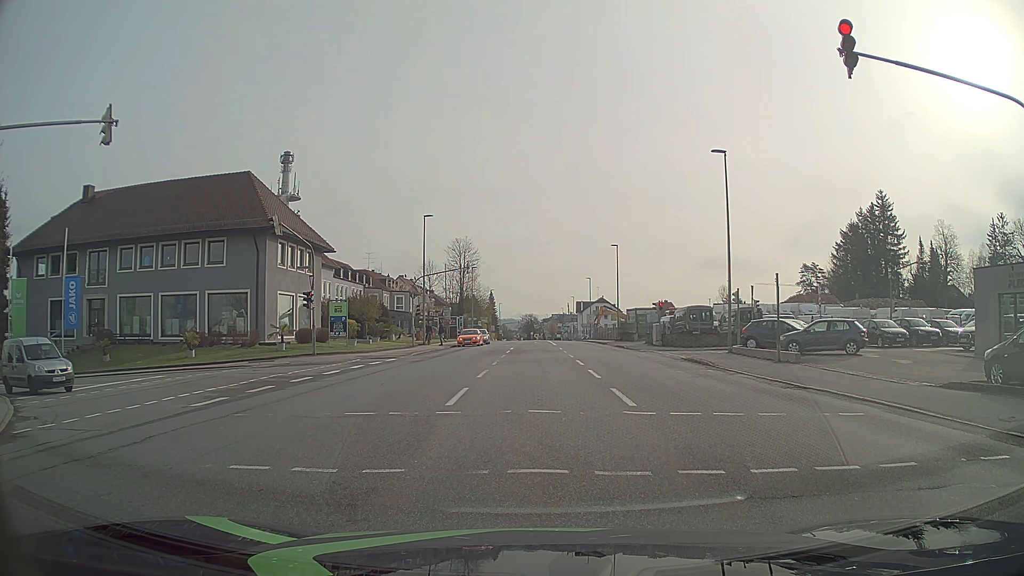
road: tertiary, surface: asphalt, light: Day
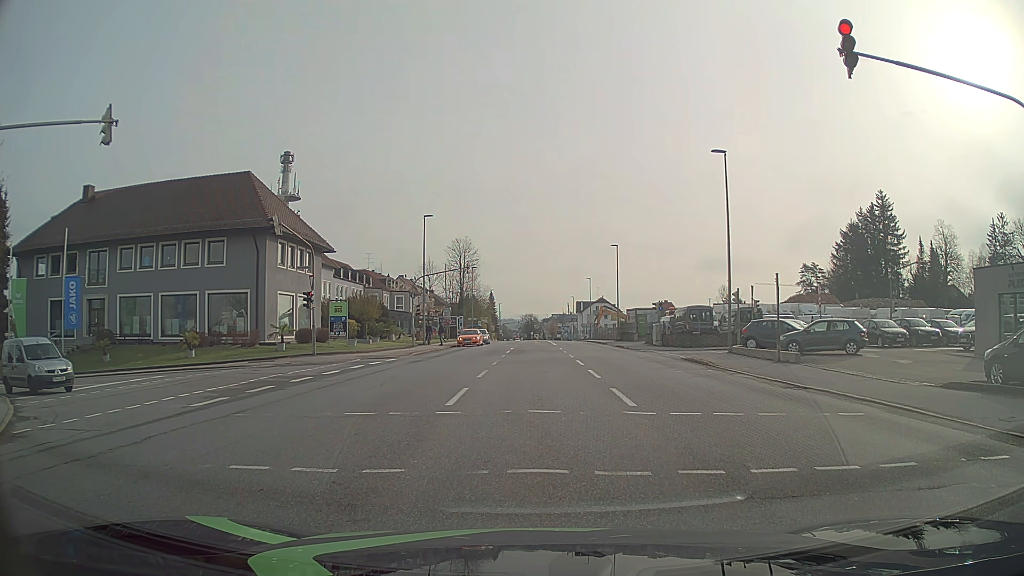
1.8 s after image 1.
(0.0, 0.0) m; 0°
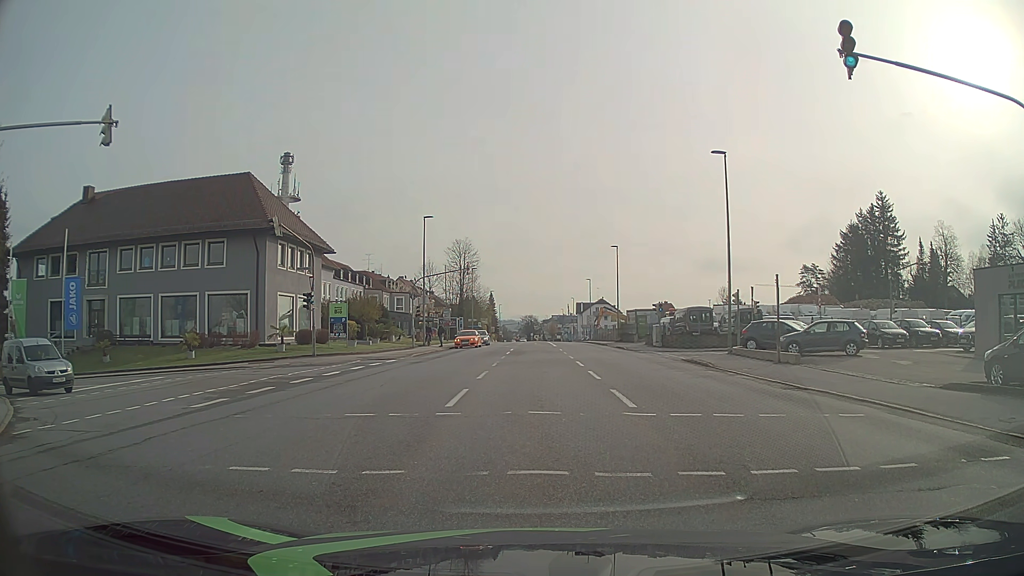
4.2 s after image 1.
(0.0, 0.0) m; 0°
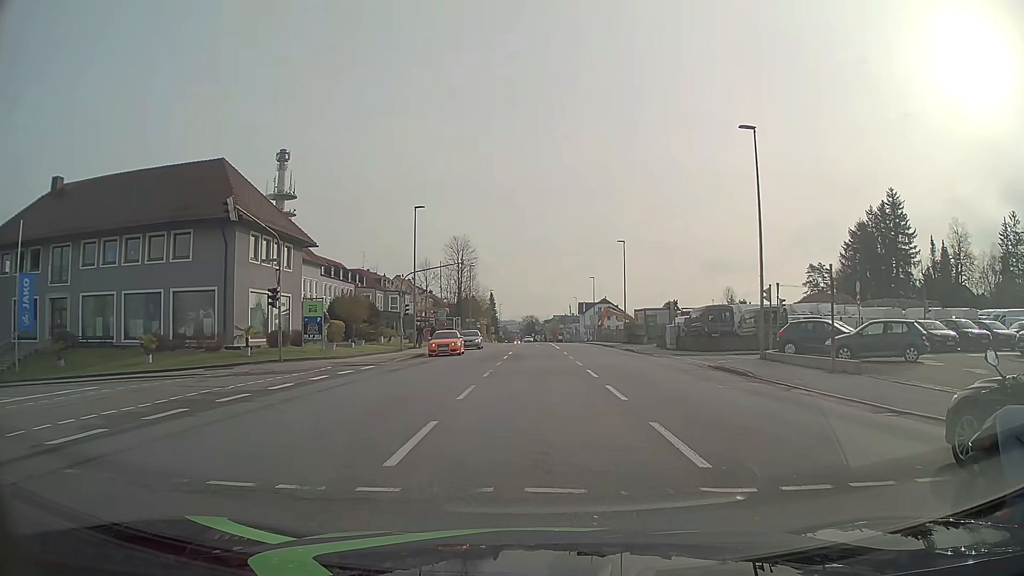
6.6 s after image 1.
(+0.1, +5.1) m; +1°
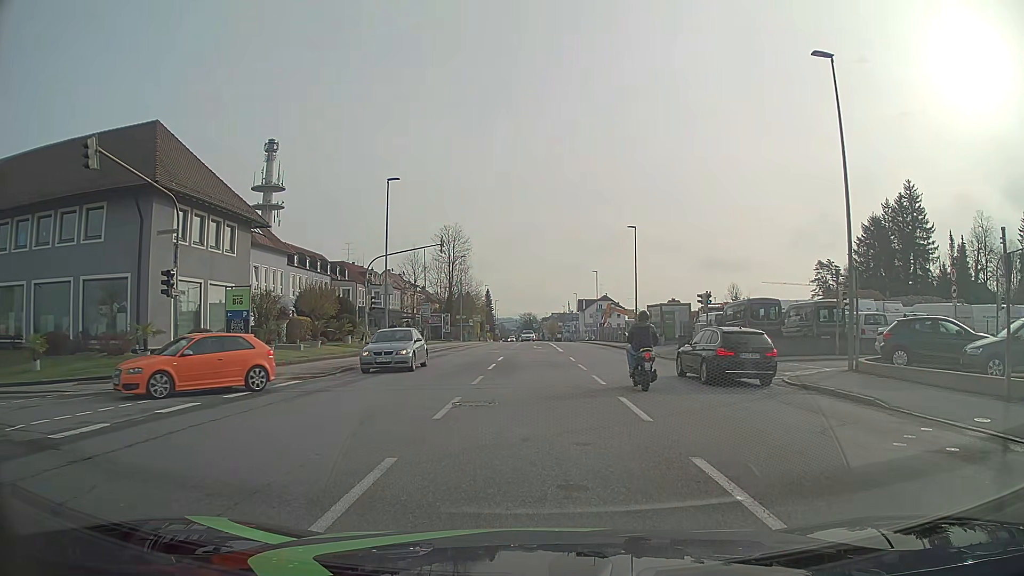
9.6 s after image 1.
(+0.1, +8.6) m; +2°
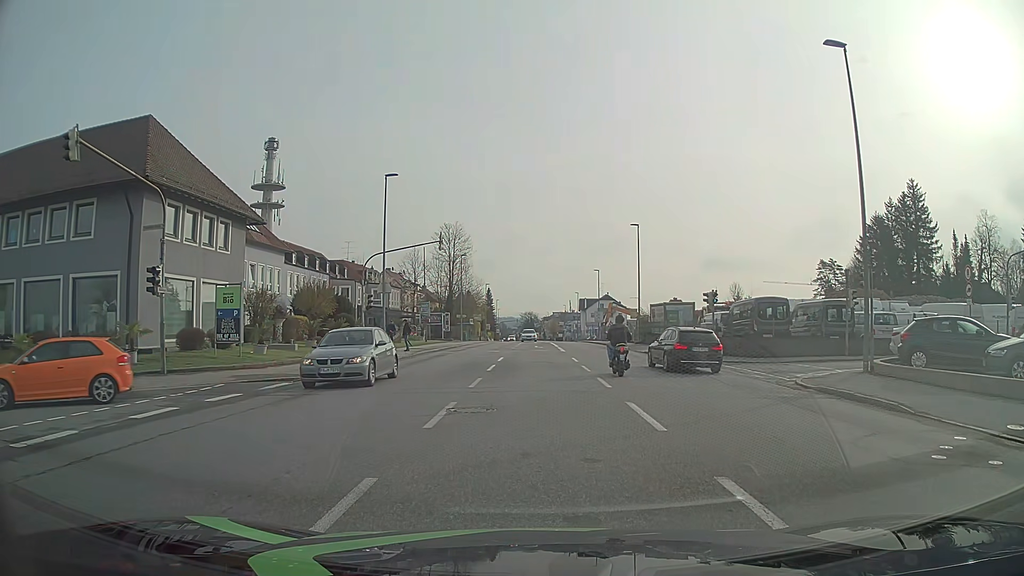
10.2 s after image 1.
(0.0, +0.9) m; 0°
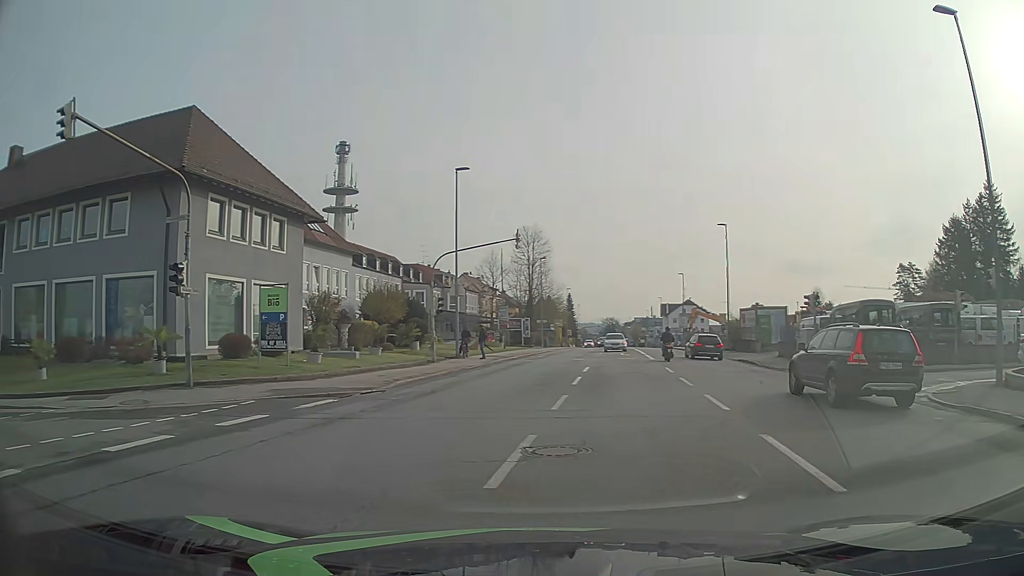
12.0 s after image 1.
(-0.1, +3.3) m; -8°
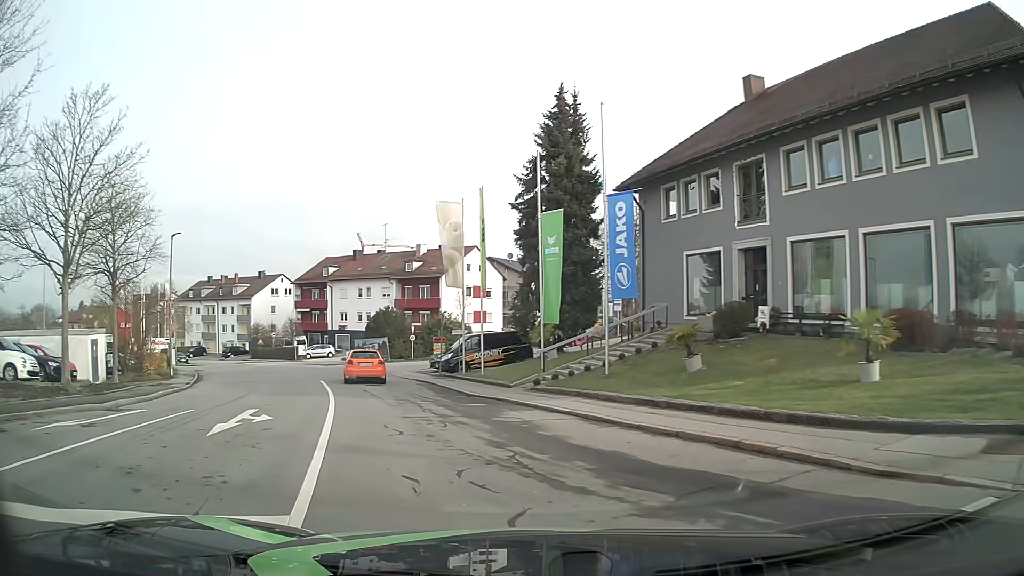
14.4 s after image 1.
(-6.7, +8.2) m; -65°
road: residential
